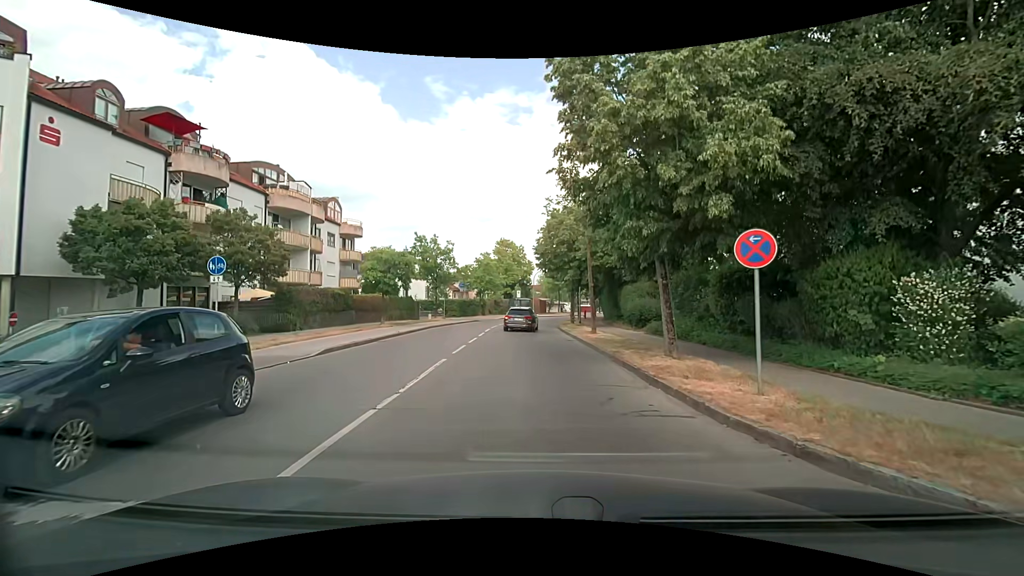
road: residential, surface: asphalt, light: Day
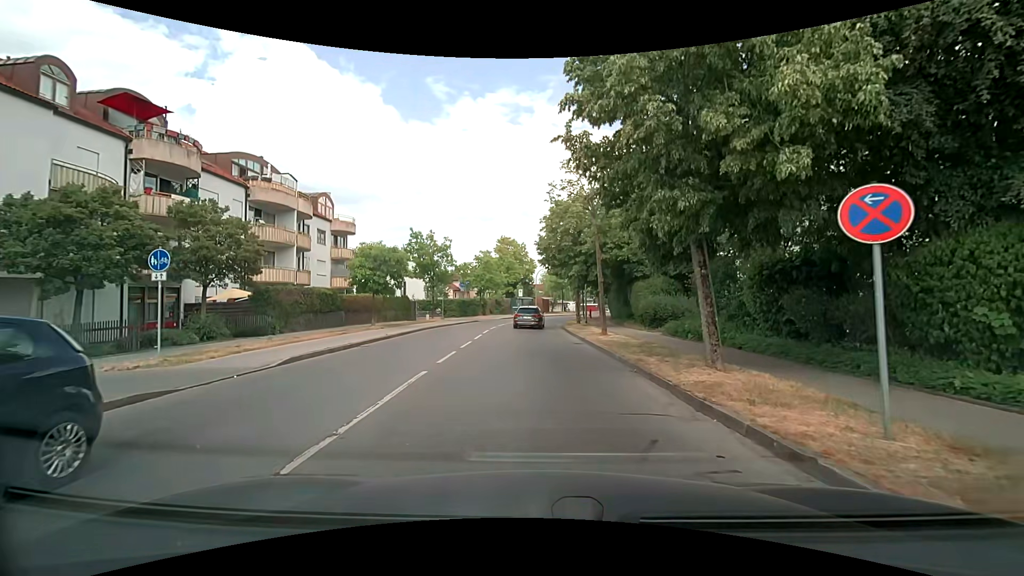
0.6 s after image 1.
(0.0, +2.7) m; 0°
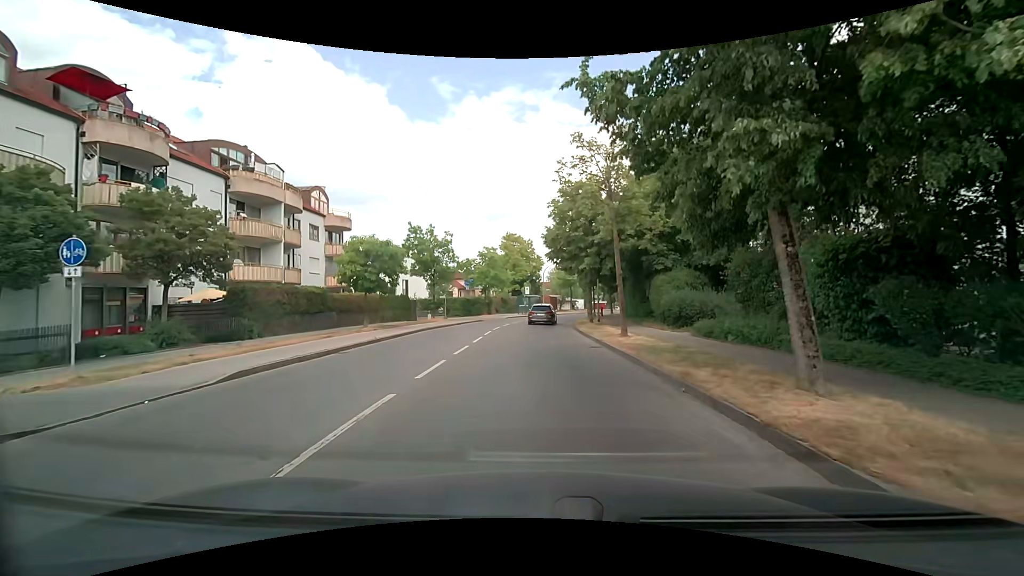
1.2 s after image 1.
(0.0, +3.0) m; -1°
